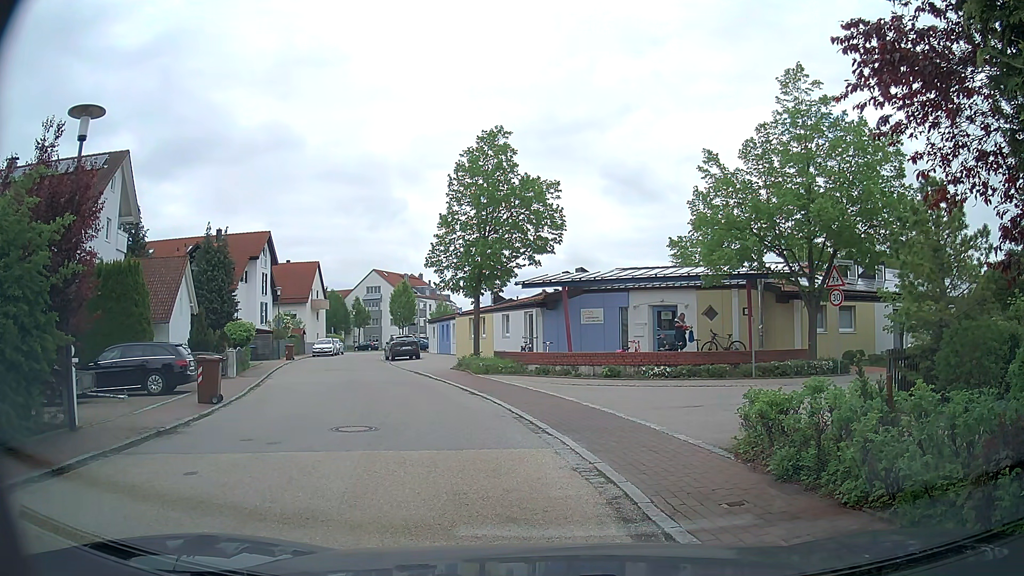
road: residential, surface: asphalt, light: Day
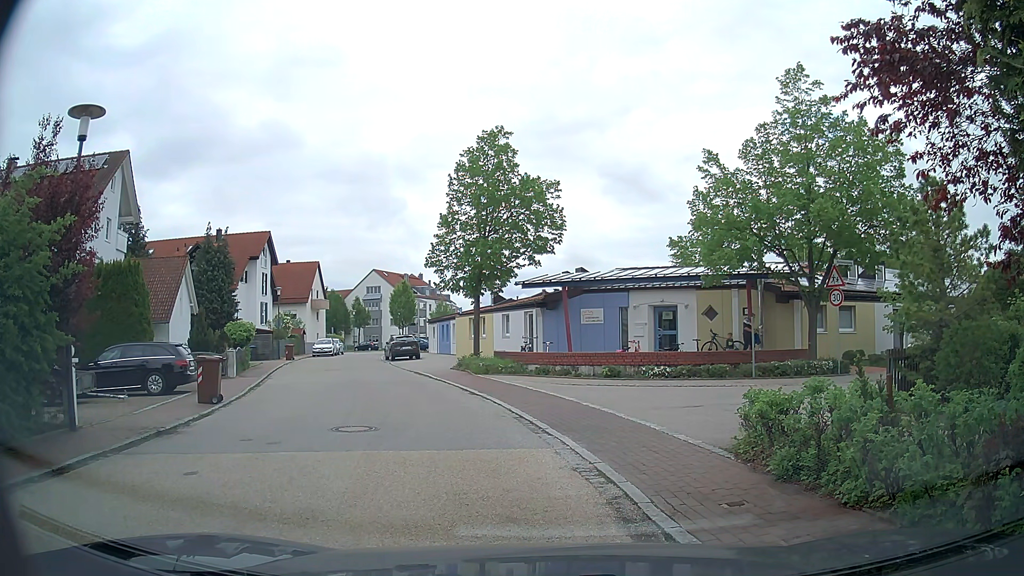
(0.0, 0.0) m; 0°
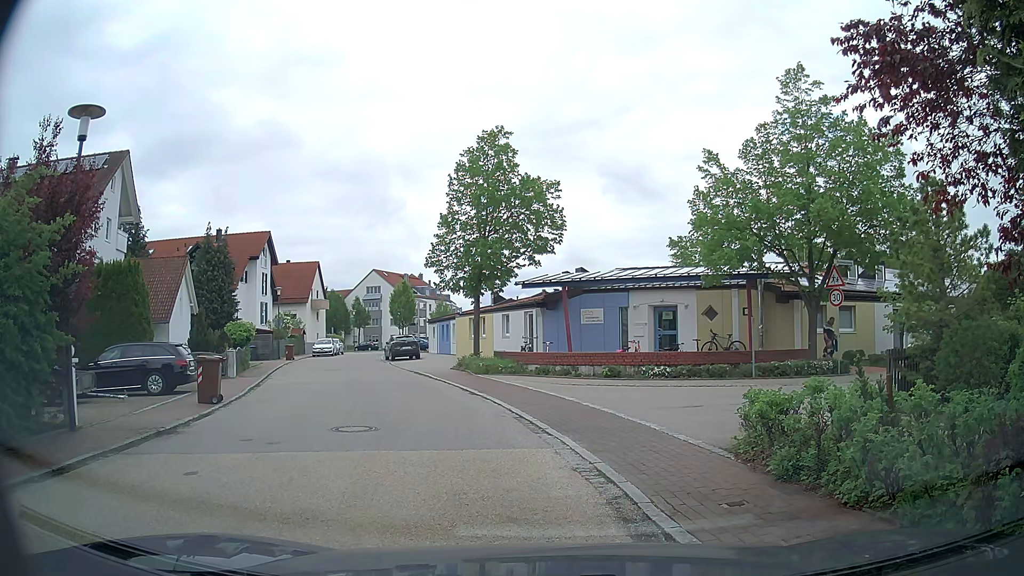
(0.0, 0.0) m; 0°
